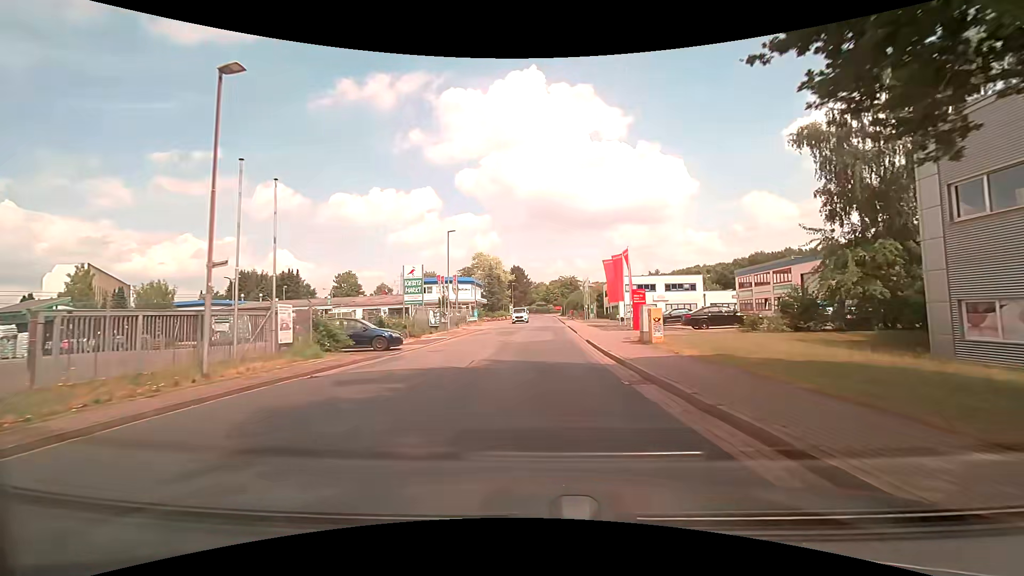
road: residential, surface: asphalt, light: Day
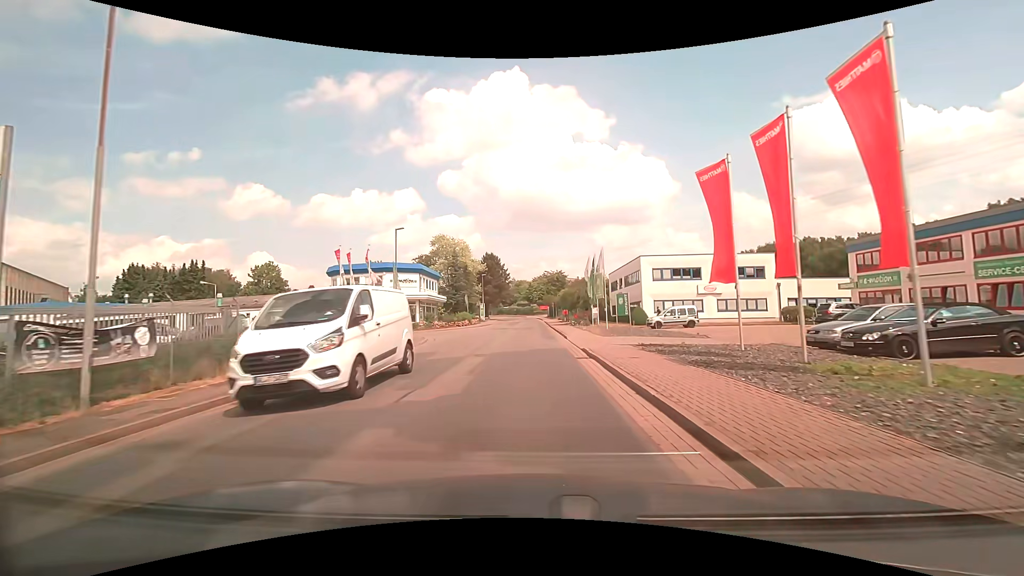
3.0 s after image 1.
(+0.7, +29.5) m; +2°
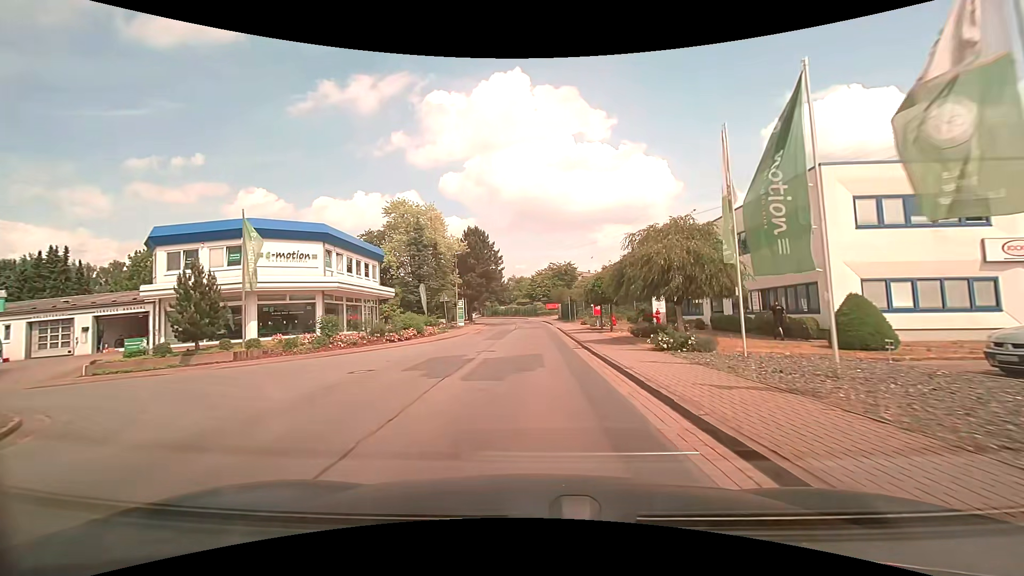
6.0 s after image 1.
(-0.3, +30.7) m; 0°
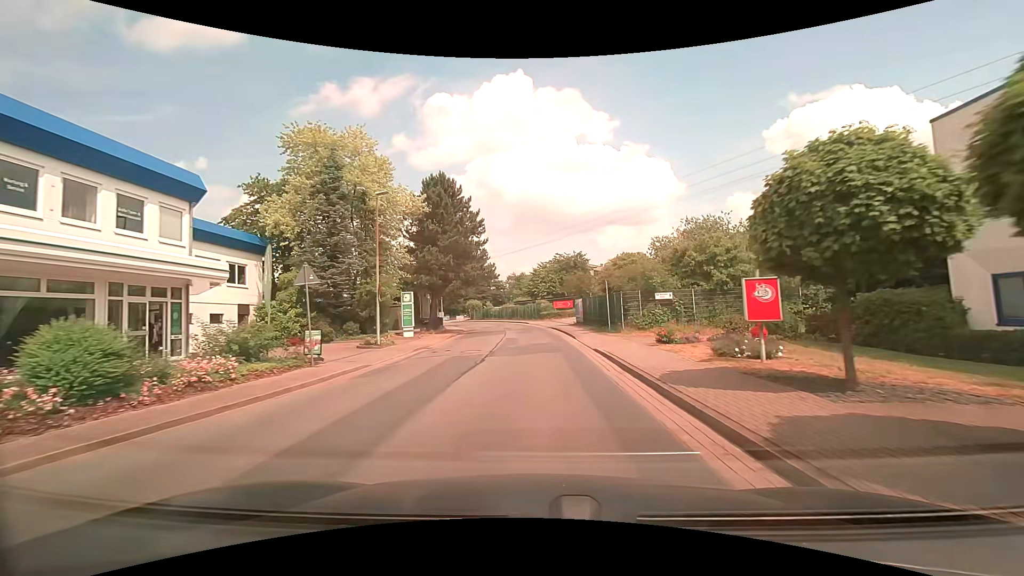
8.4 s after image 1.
(-0.1, +26.0) m; 0°
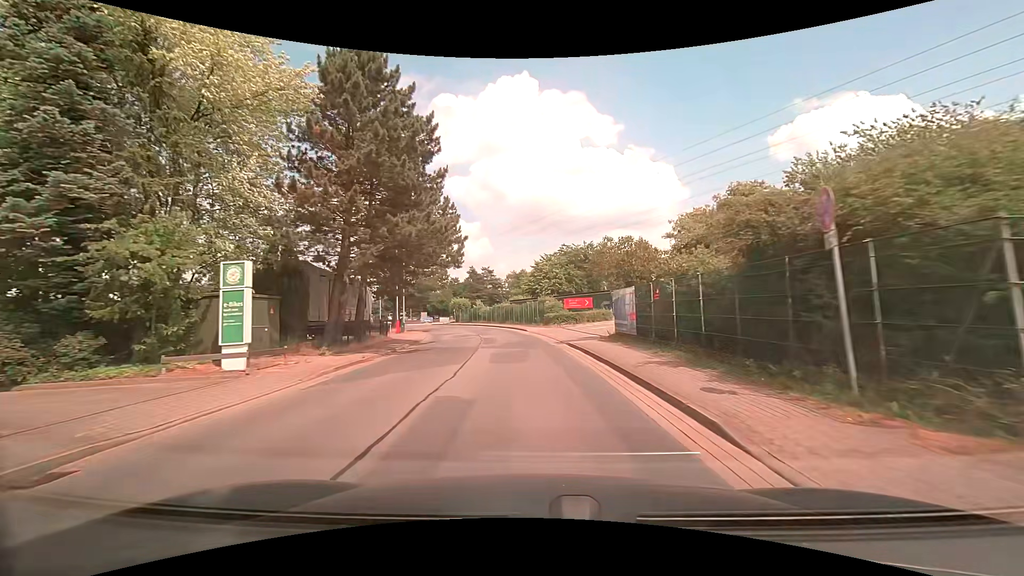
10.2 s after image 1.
(0.0, +19.7) m; 0°
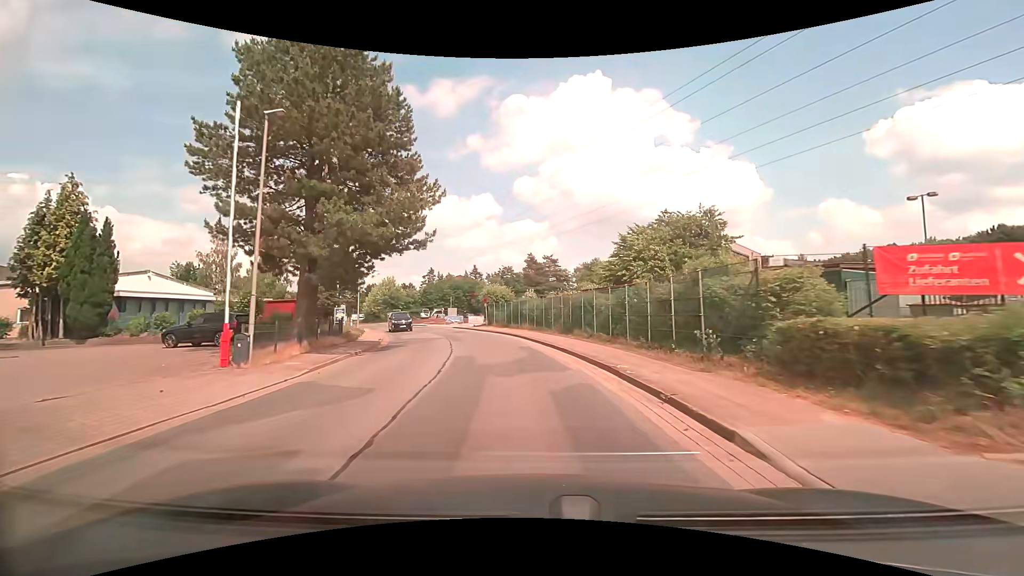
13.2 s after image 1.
(-1.6, +32.4) m; -8°
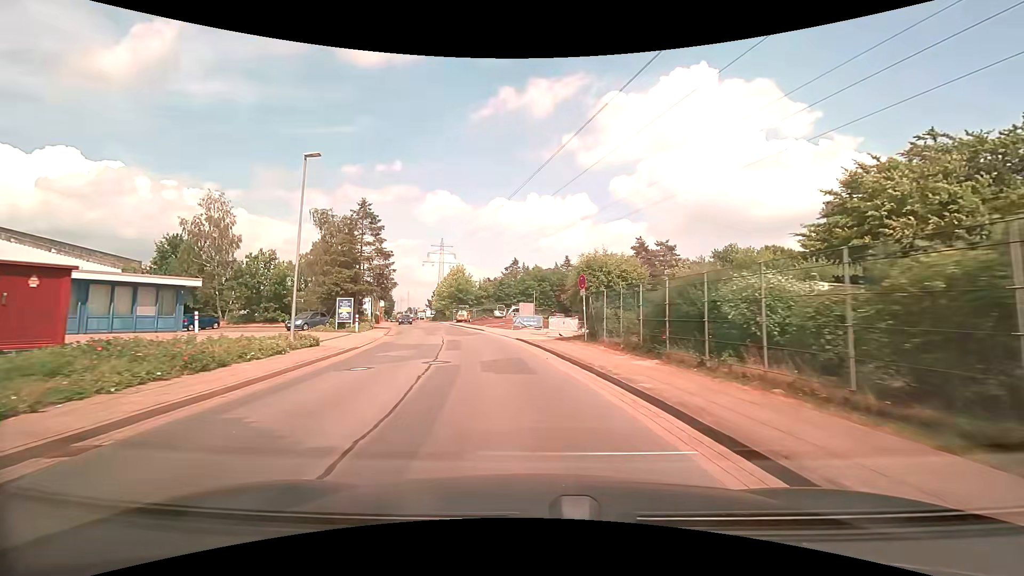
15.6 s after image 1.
(-2.1, +25.9) m; -10°
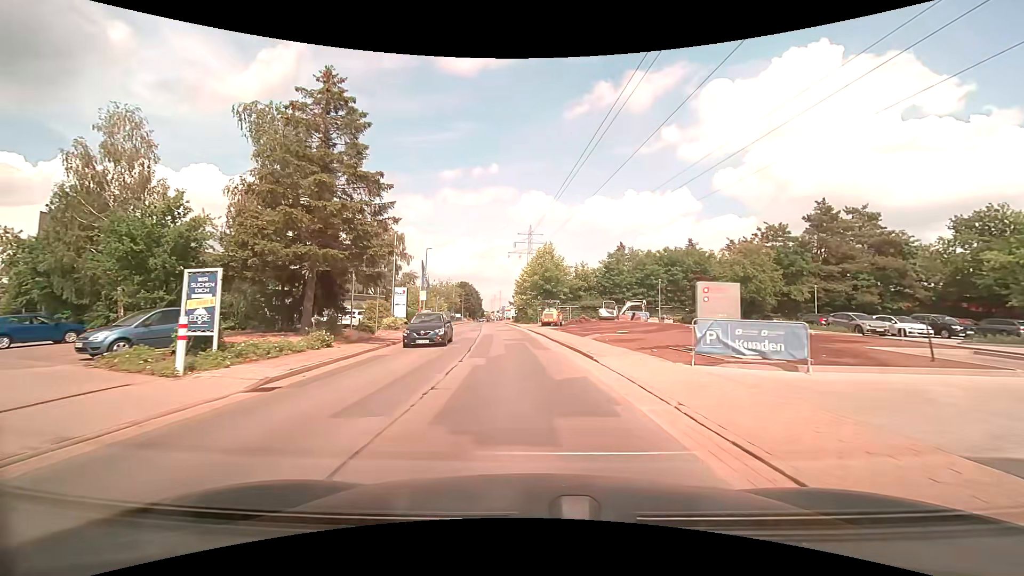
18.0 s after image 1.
(-2.7, +26.3) m; -11°
(0, +10) (-1, +20) (-2, +30) (-3, +40) (-4, +50) (-5, +60) (-6, +70) (-7, +80) (-8, +90) (-9, +100) m
